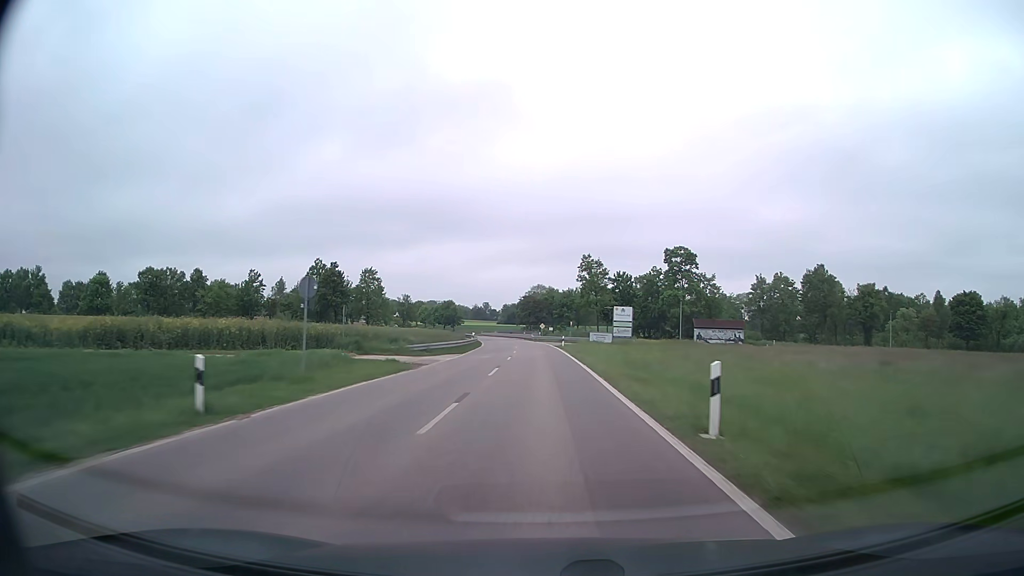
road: secondary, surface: asphalt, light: Day
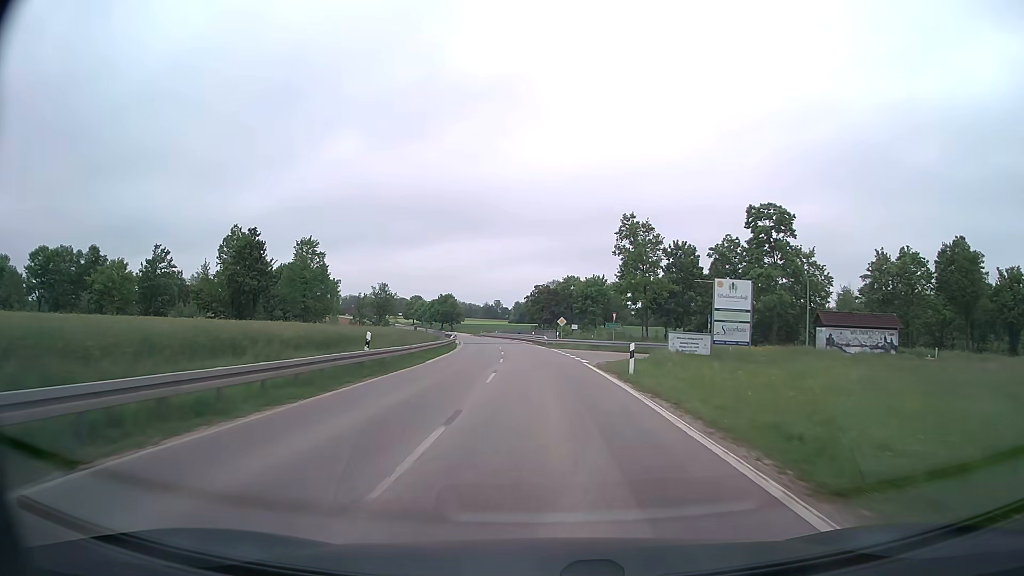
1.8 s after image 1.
(-0.4, +39.6) m; -1°
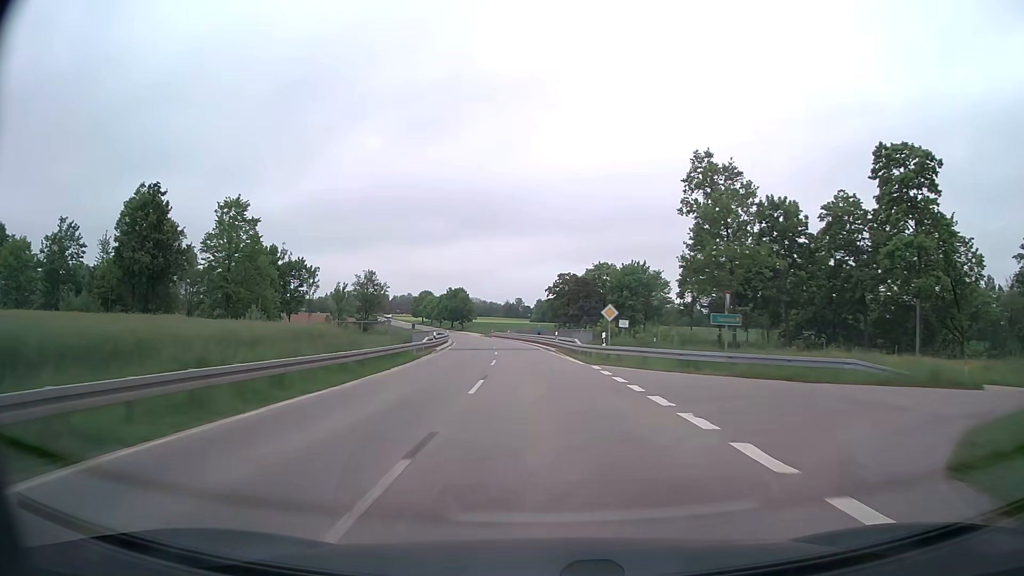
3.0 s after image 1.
(-0.4, +26.6) m; -2°
(0, +10) (0, +20) (-1, +30) (-2, +40) (-2, +50) (-3, +60) (-5, +70) (-6, +80) (-7, +90) (-9, +99) m
